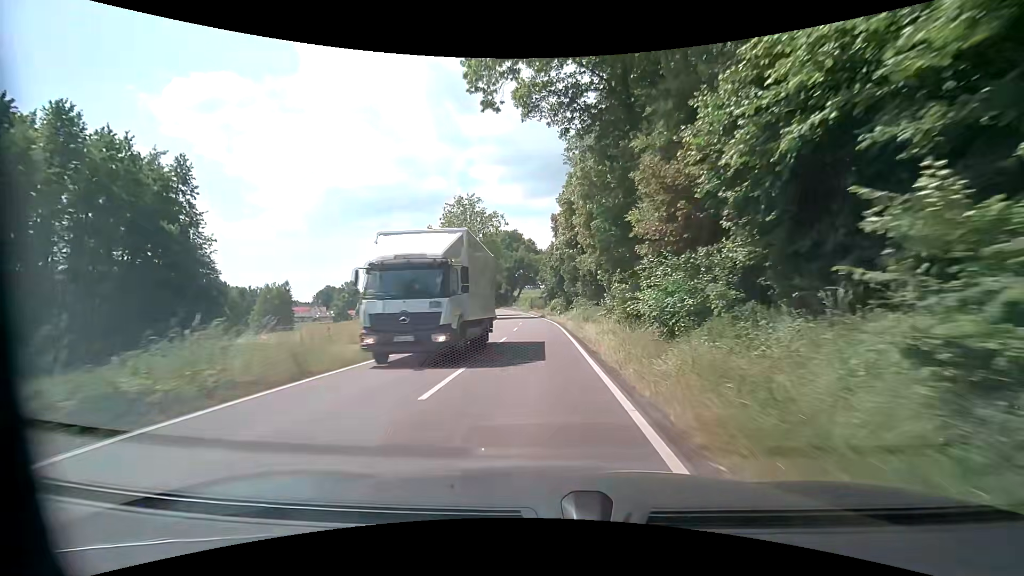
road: secondary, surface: asphalt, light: Day
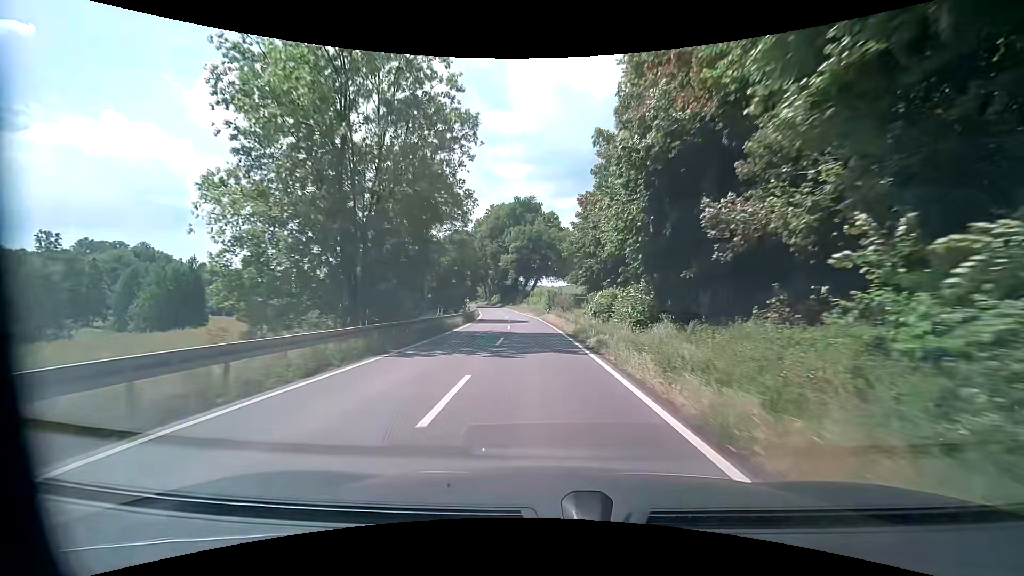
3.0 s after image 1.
(-1.5, +49.6) m; -4°
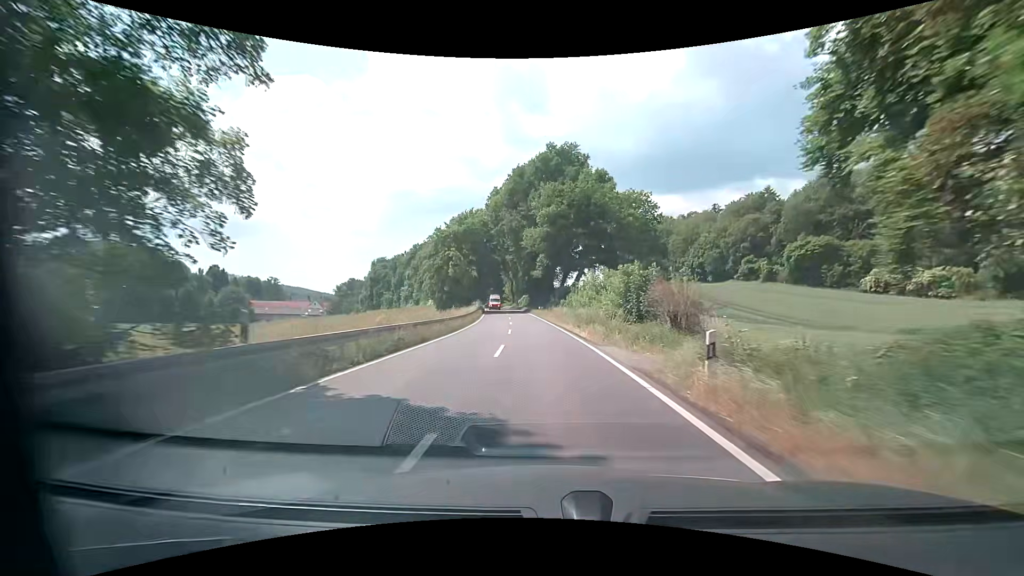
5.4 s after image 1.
(-1.1, +40.2) m; -4°
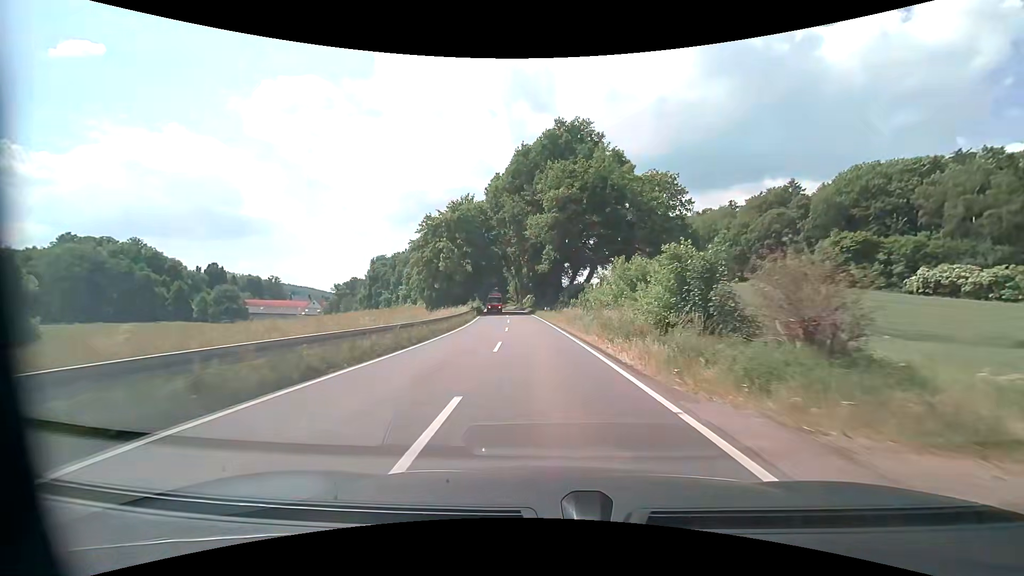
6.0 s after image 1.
(0.0, +10.1) m; -1°
